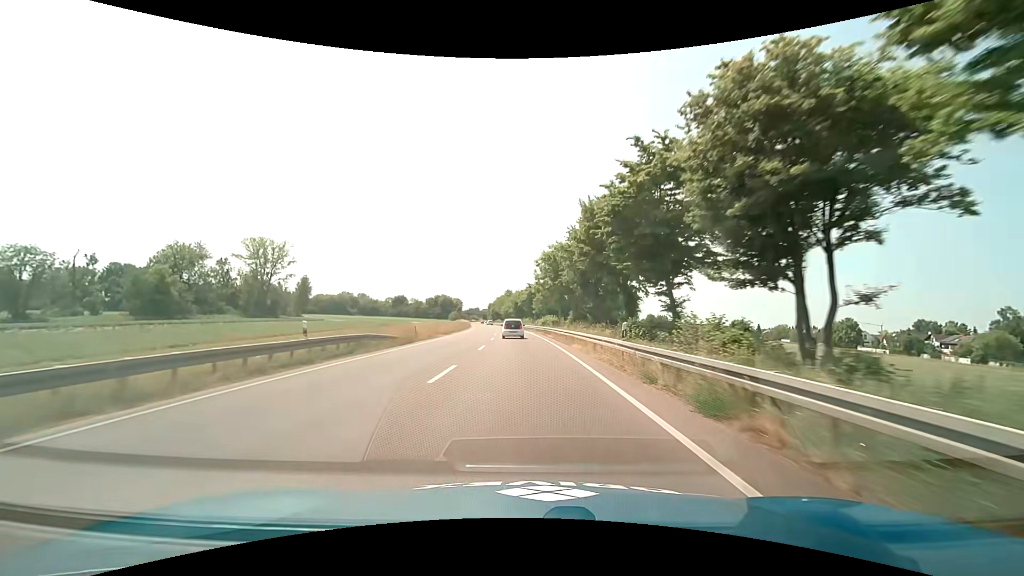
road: primary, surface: asphalt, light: Day
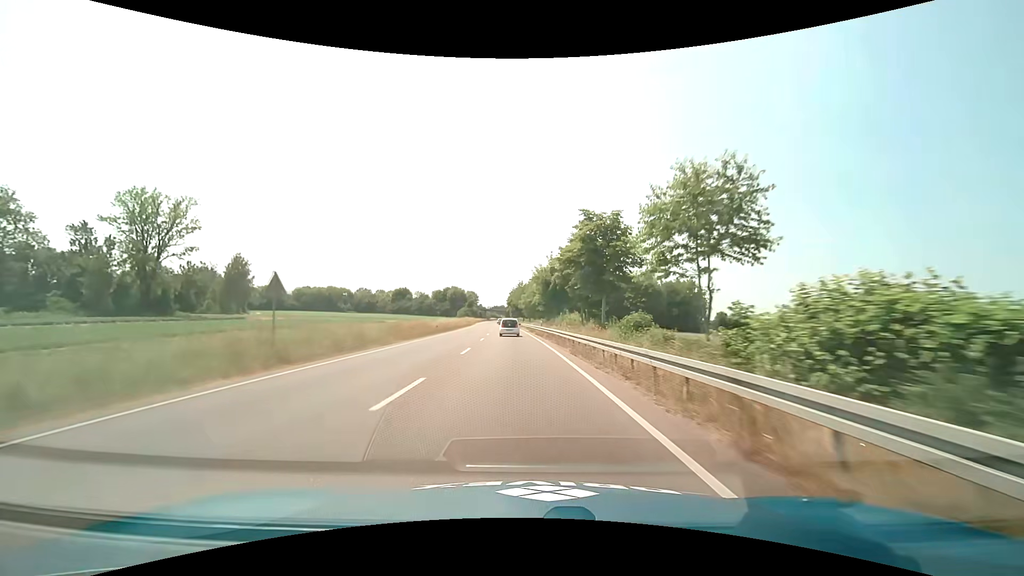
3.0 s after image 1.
(-1.6, +63.0) m; -3°
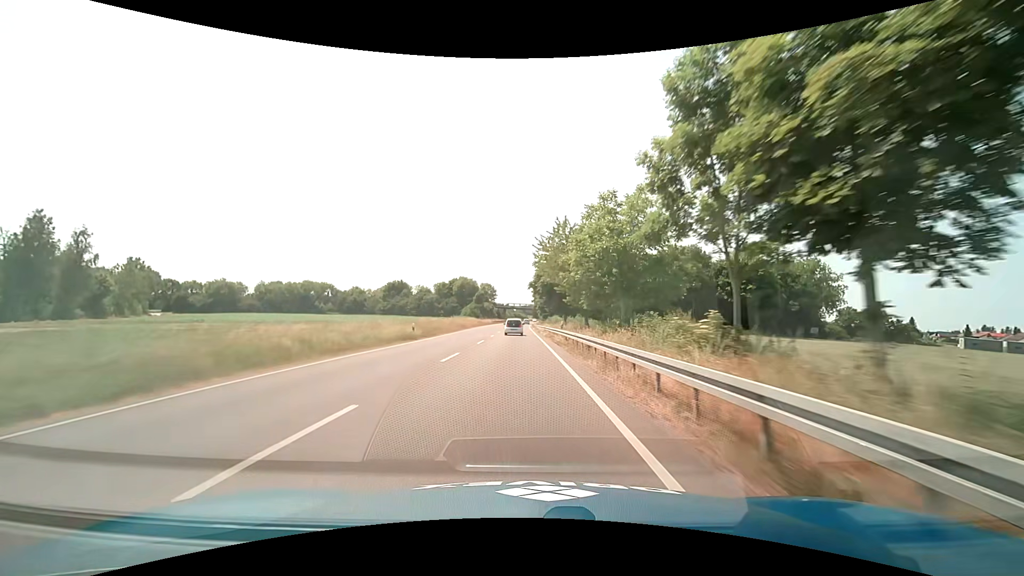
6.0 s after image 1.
(-1.8, +63.5) m; -3°
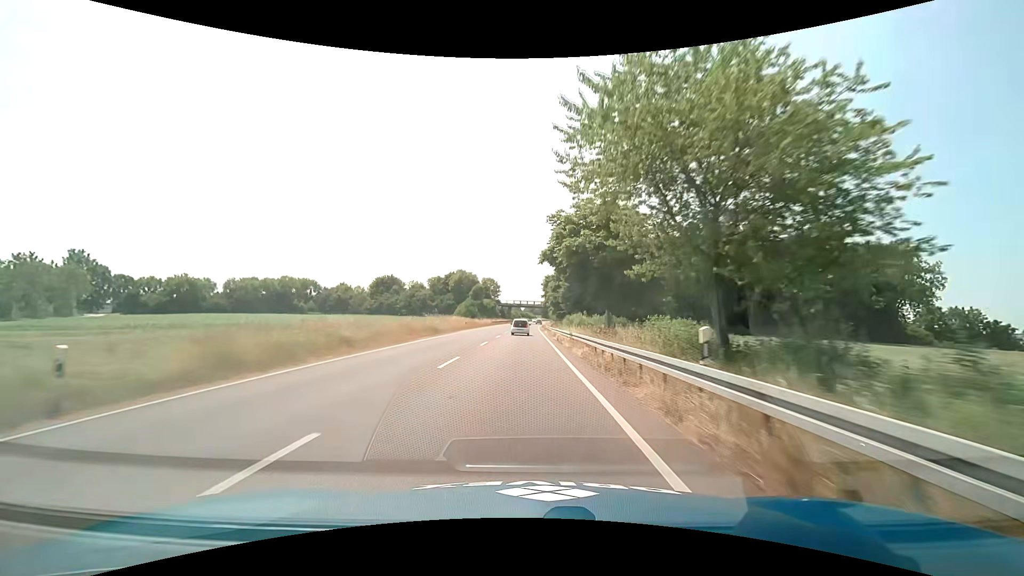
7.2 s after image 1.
(-0.2, +25.8) m; -1°
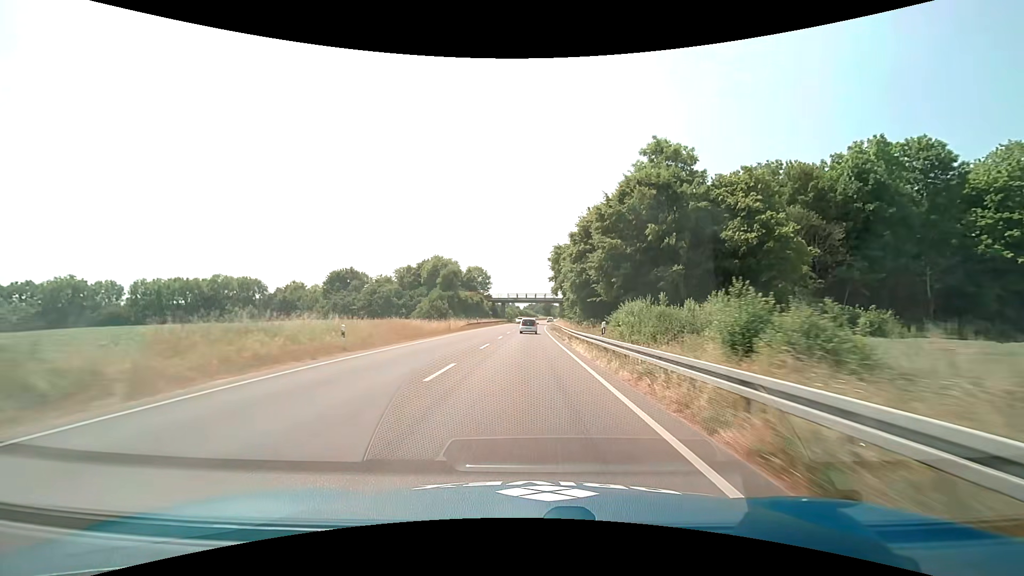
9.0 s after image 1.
(-0.1, +39.1) m; 0°
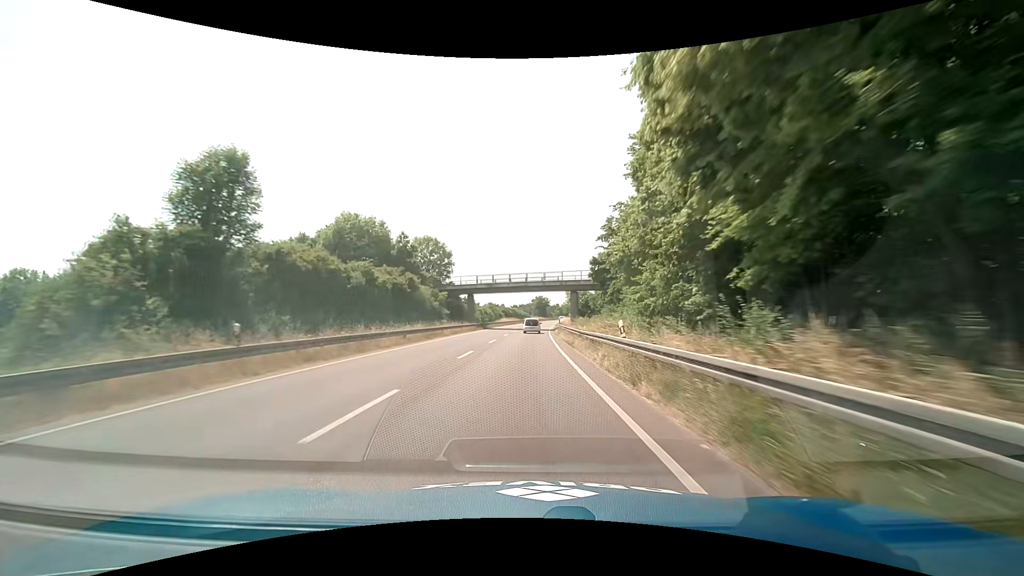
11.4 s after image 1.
(+0.4, +52.8) m; +1°
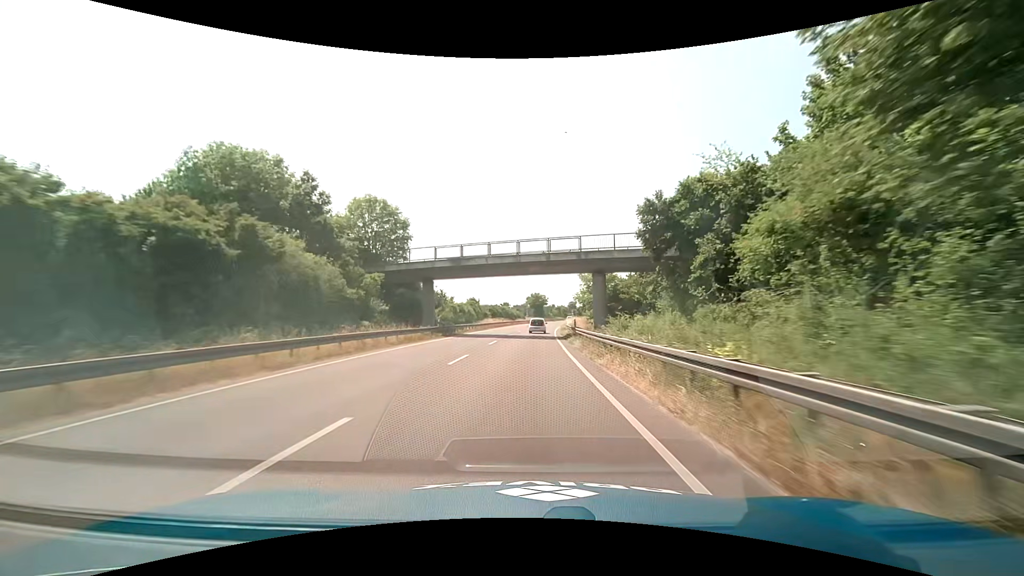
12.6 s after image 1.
(+0.2, +26.6) m; +1°
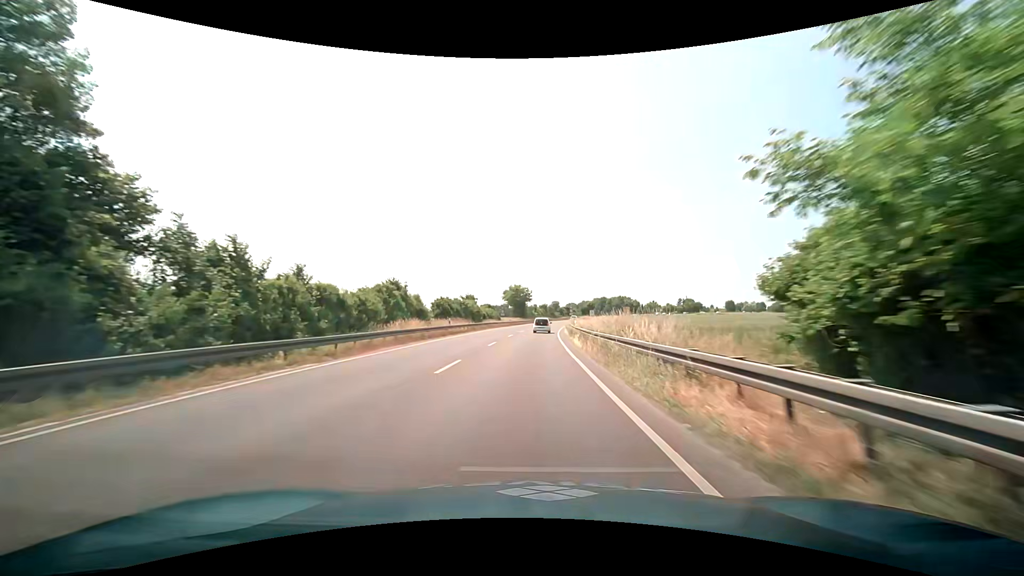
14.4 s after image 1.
(+0.6, +40.3) m; +2°
(0, +10) (0, +20) (0, +30) (0, +40) (+1, +50) (+2, +60) (+2, +70) (+3, +80) (+4, +90) (+5, +100) m
